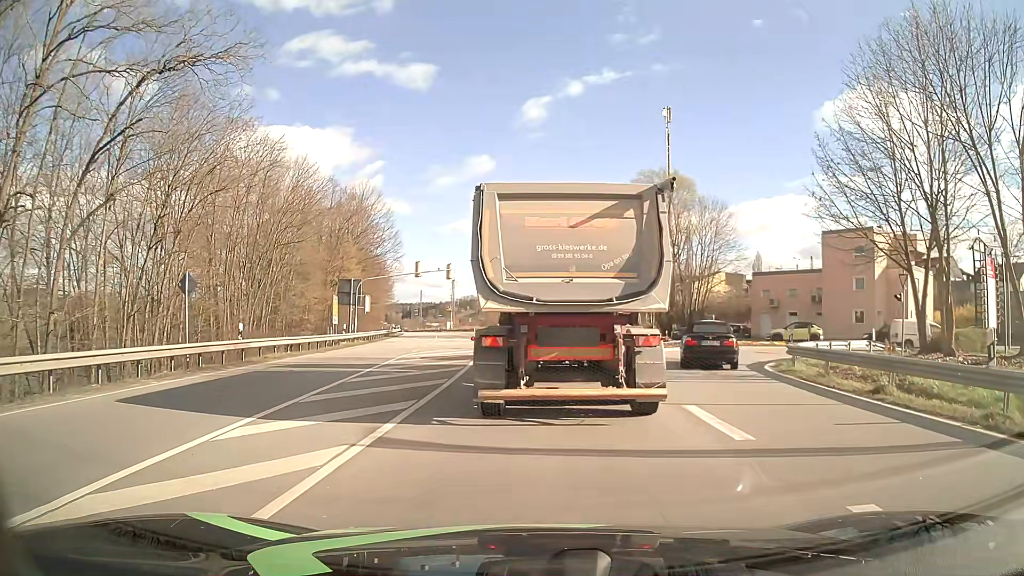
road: primary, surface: asphalt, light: Day
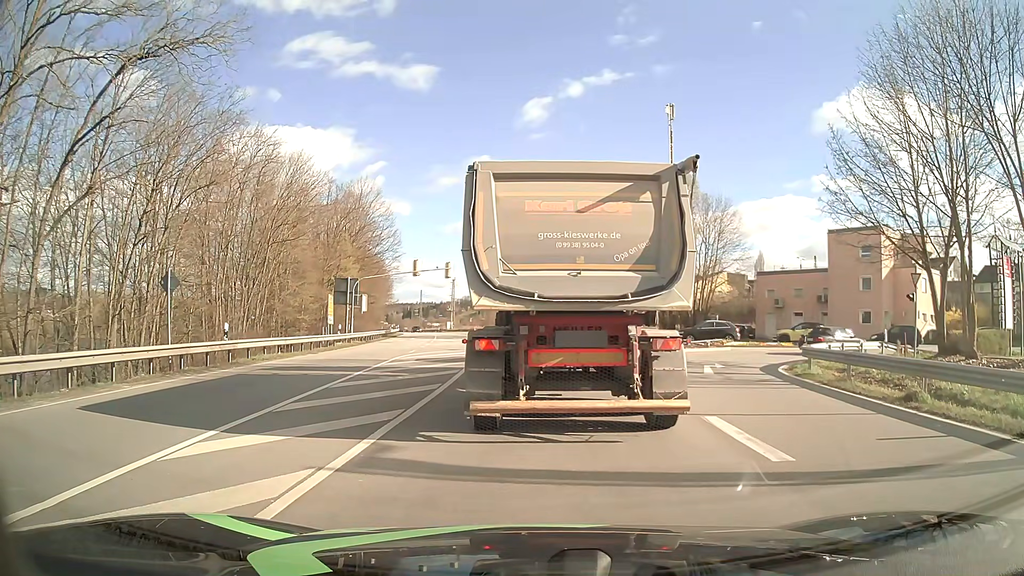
(0.0, +1.2) m; 0°
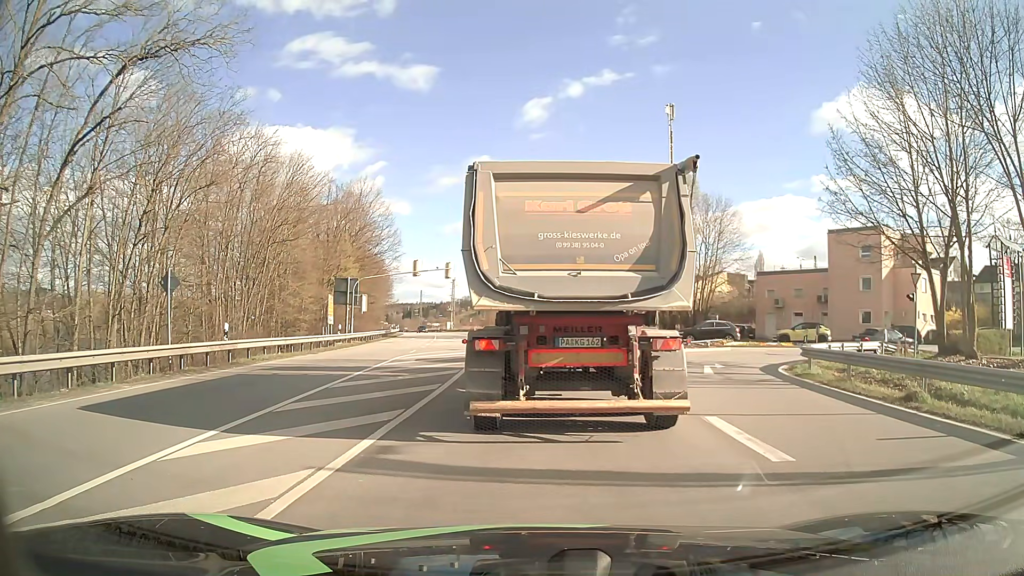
(0.0, 0.0) m; 0°
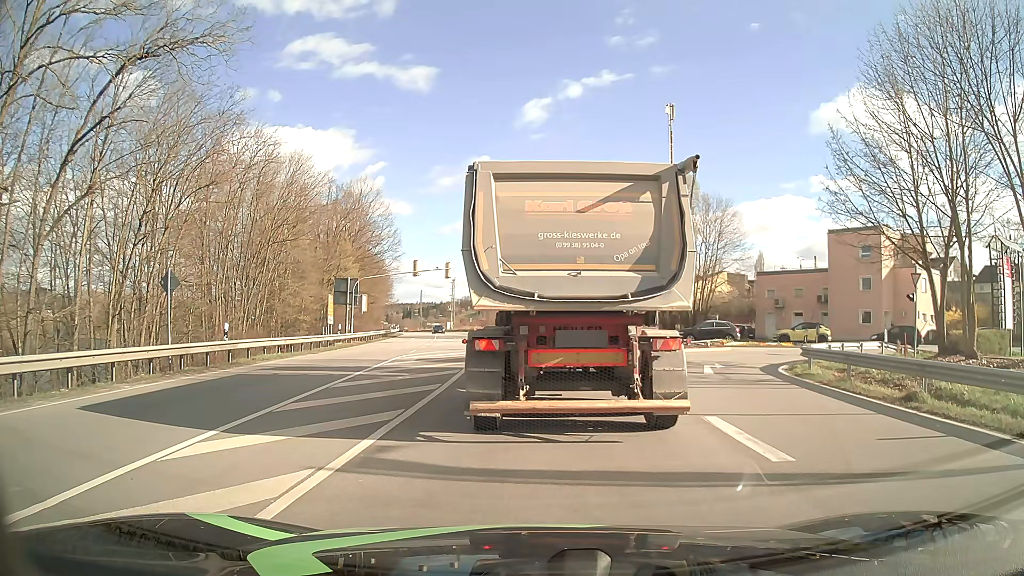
(0.0, 0.0) m; 0°
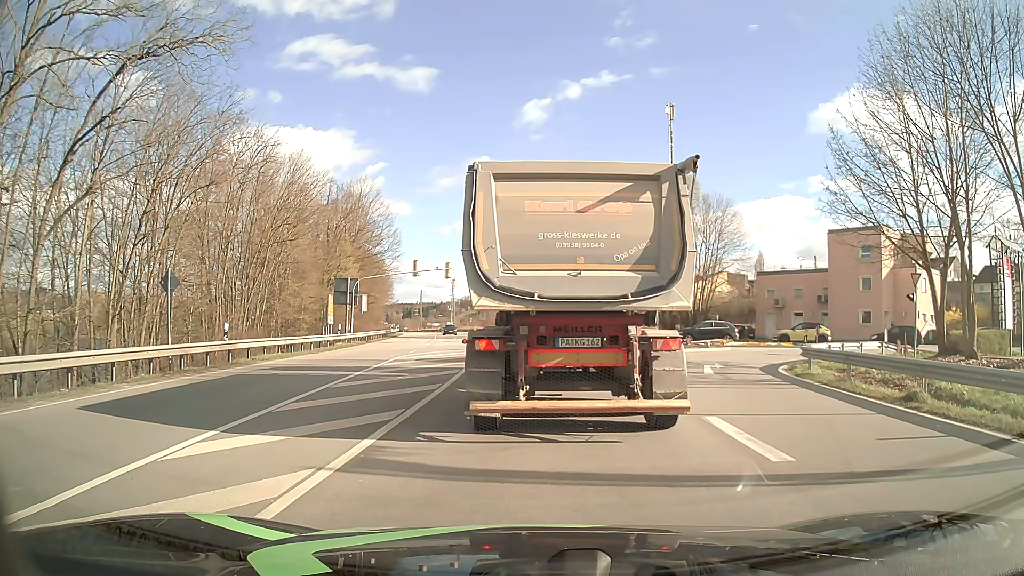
(0.0, 0.0) m; 0°
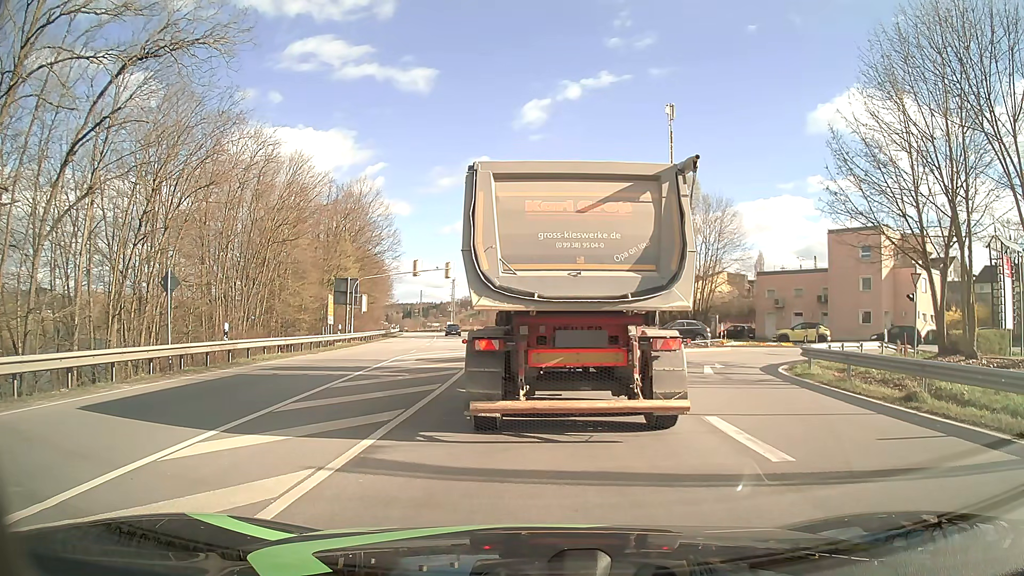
(0.0, 0.0) m; 0°
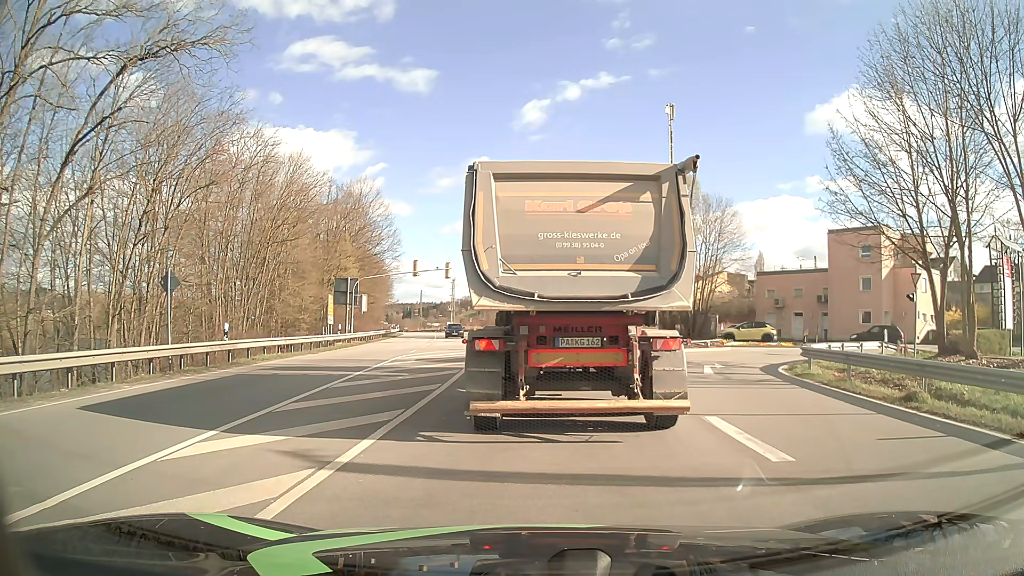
(0.0, 0.0) m; 0°
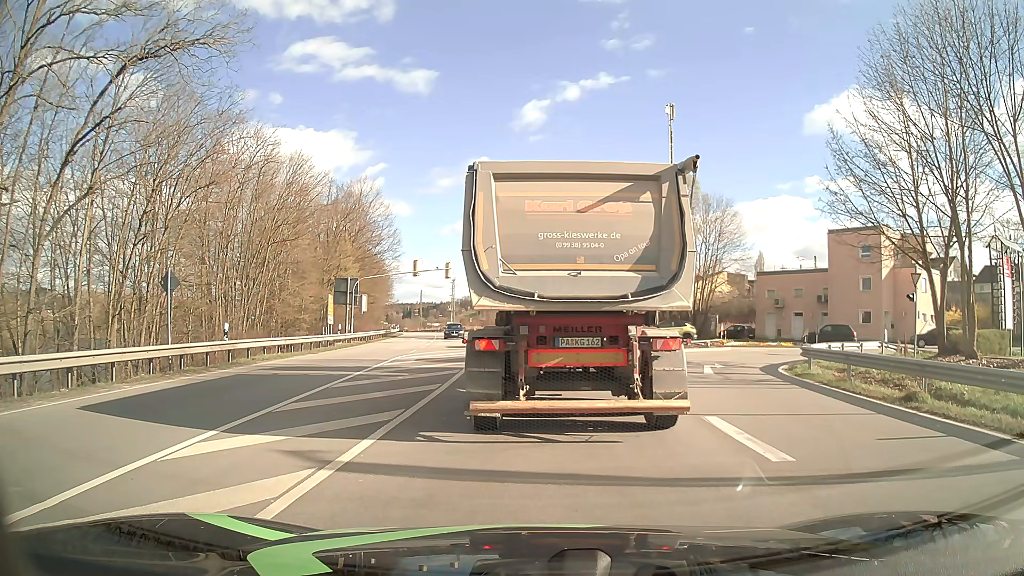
(0.0, 0.0) m; 0°
(0, +10) (0, +20) (0, +30) (0, +40) (0, +50) (-1, +60) (-2, +70) (-3, +80) (-4, +90) (-5, +100) m
